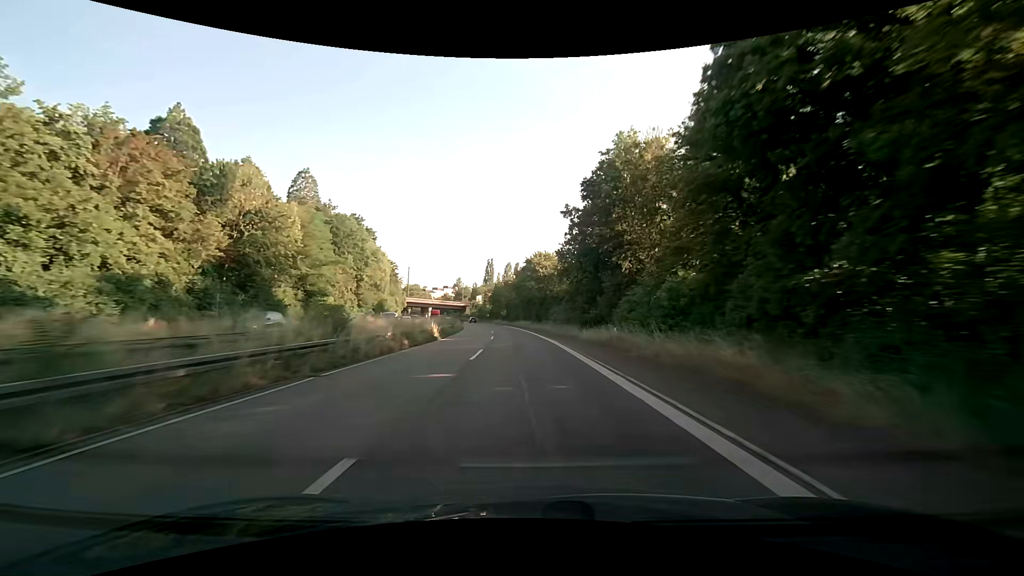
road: trunk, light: Day
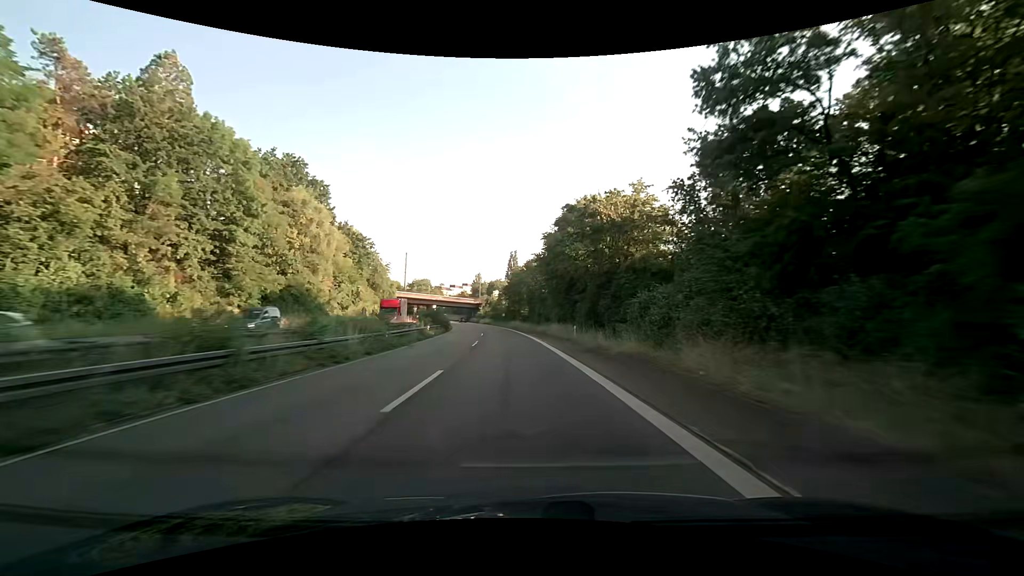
(-1.4, +45.3) m; -3°
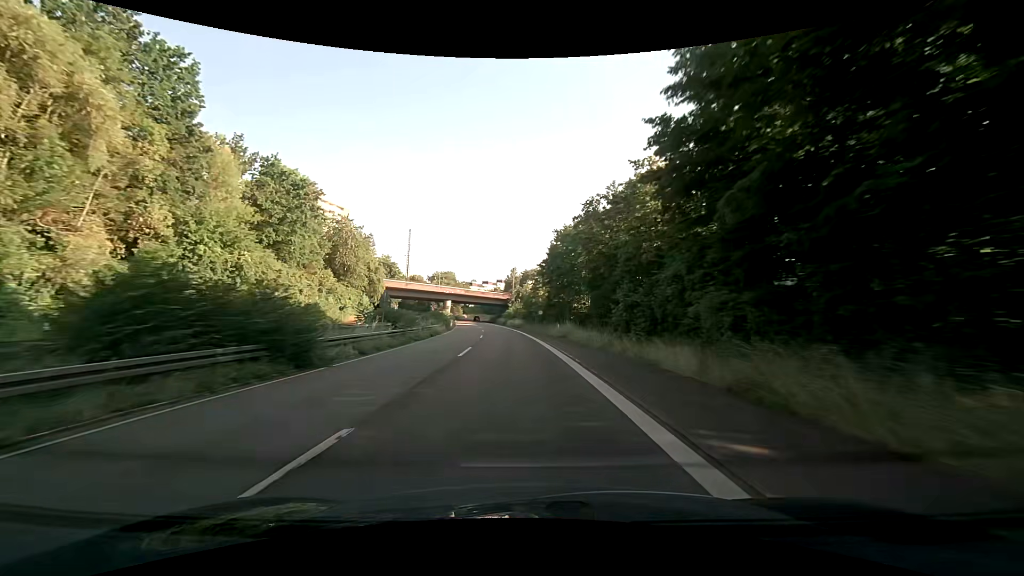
(-1.9, +43.1) m; -5°
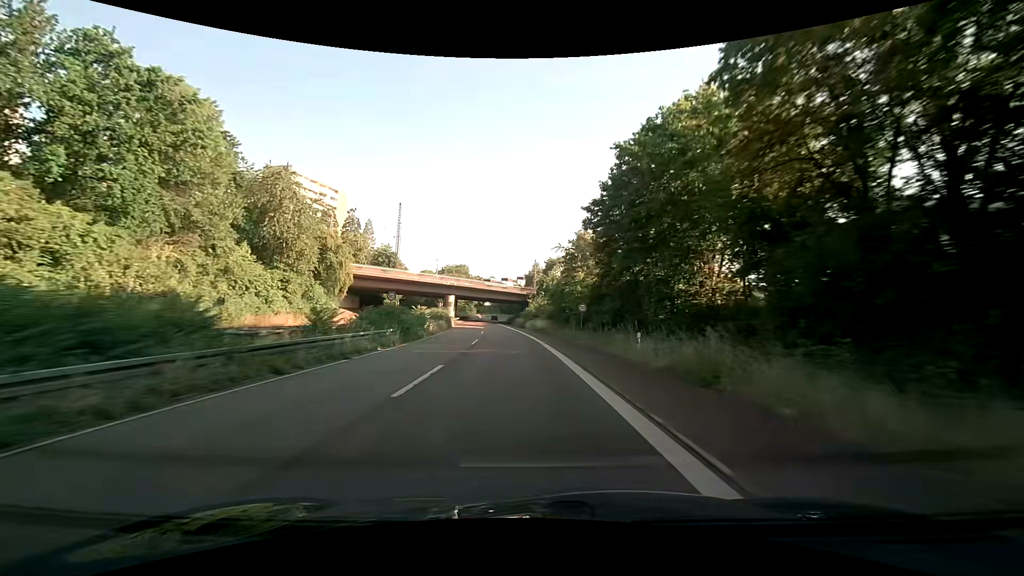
(-0.6, +27.5) m; -2°
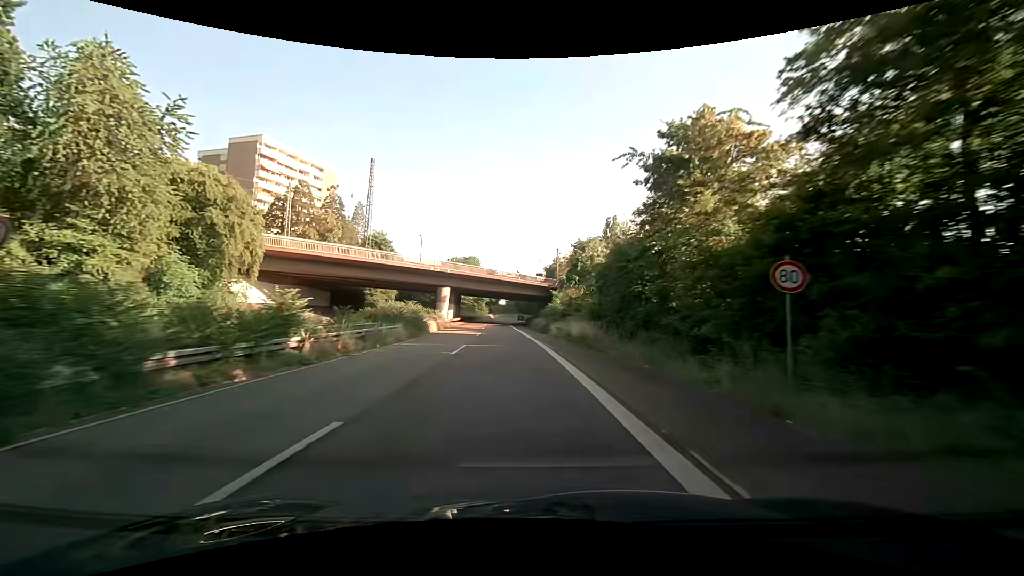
(-0.5, +25.9) m; -2°
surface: asphalt
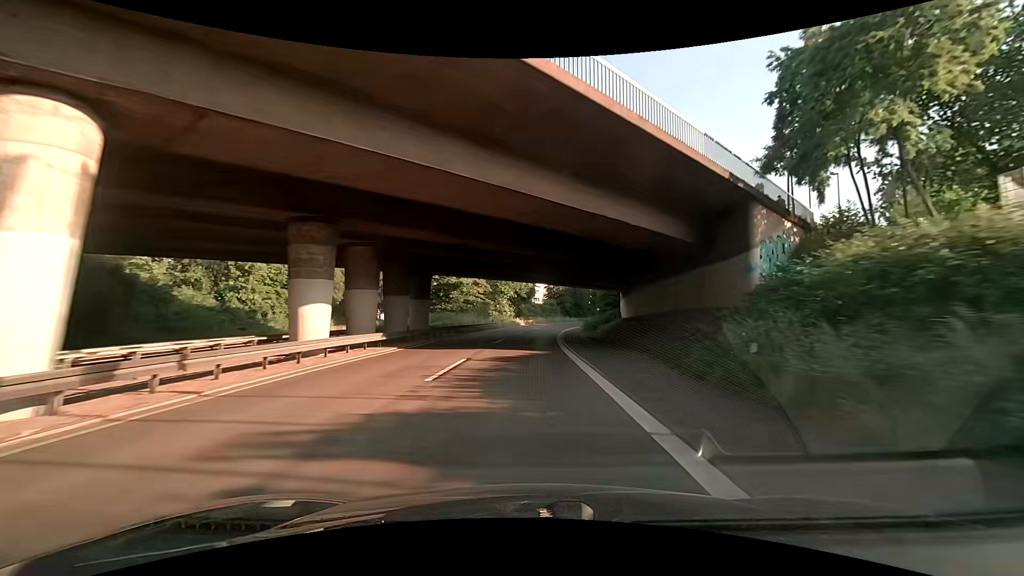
(-2.5, +61.6) m; -4°
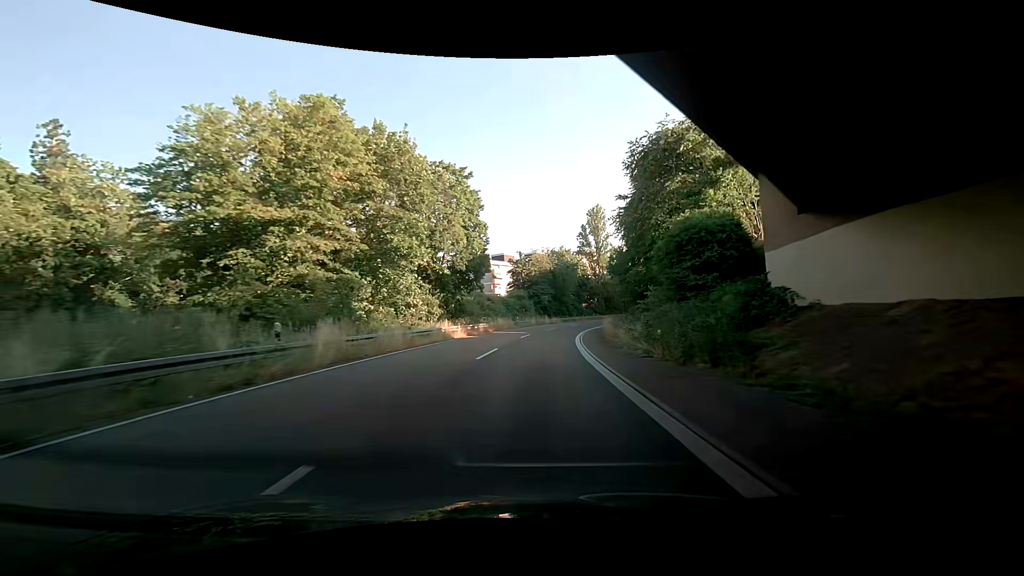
(+2.2, +48.5) m; +6°
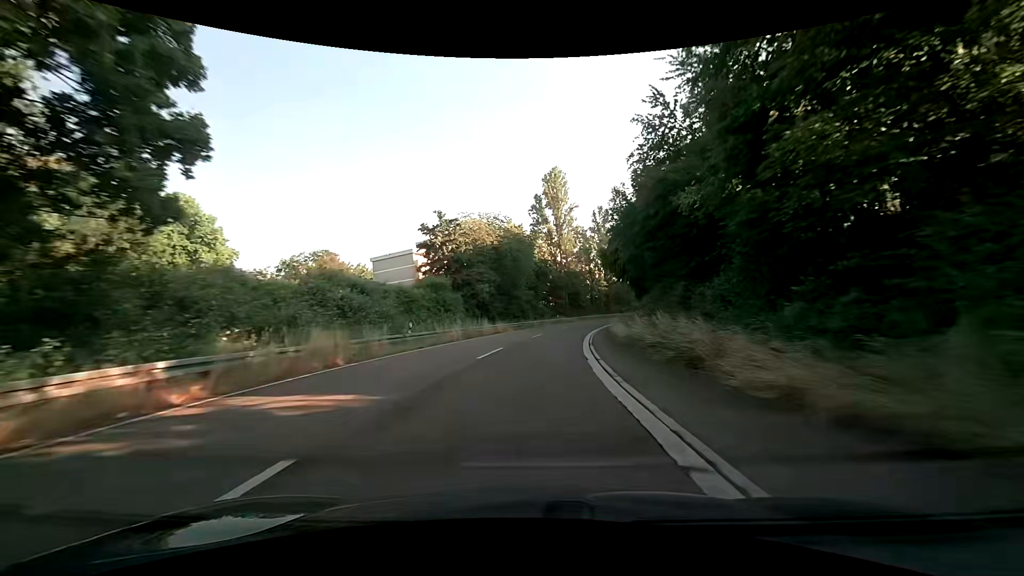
(+0.7, +35.1) m; +4°
(0, +10) (+1, +20) (+2, +30) (+3, +40) (+5, +50) (+7, +59) (+9, +69) (+12, +79) (+16, +88) (+19, +97) m
